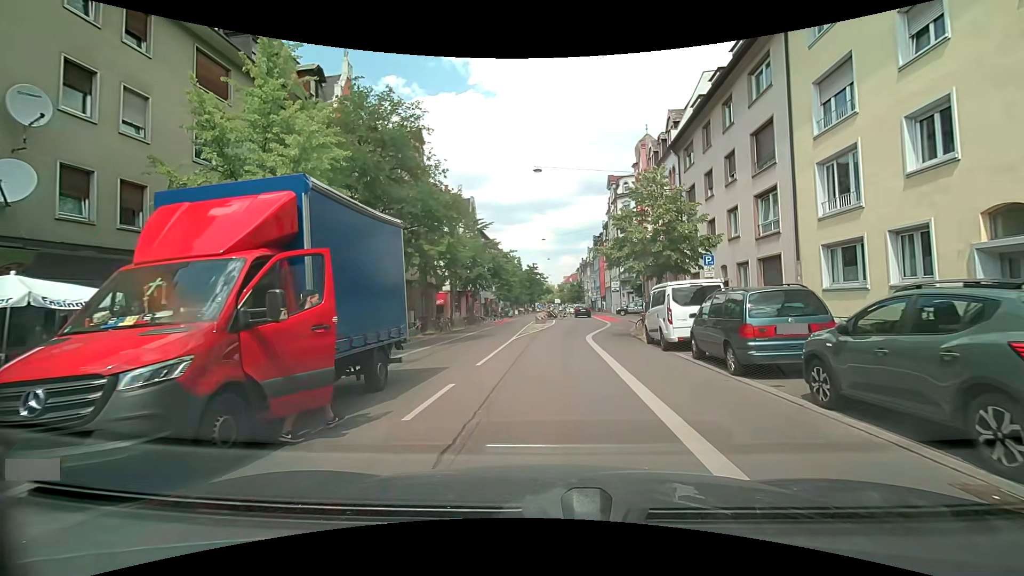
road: secondary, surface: asphalt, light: Day
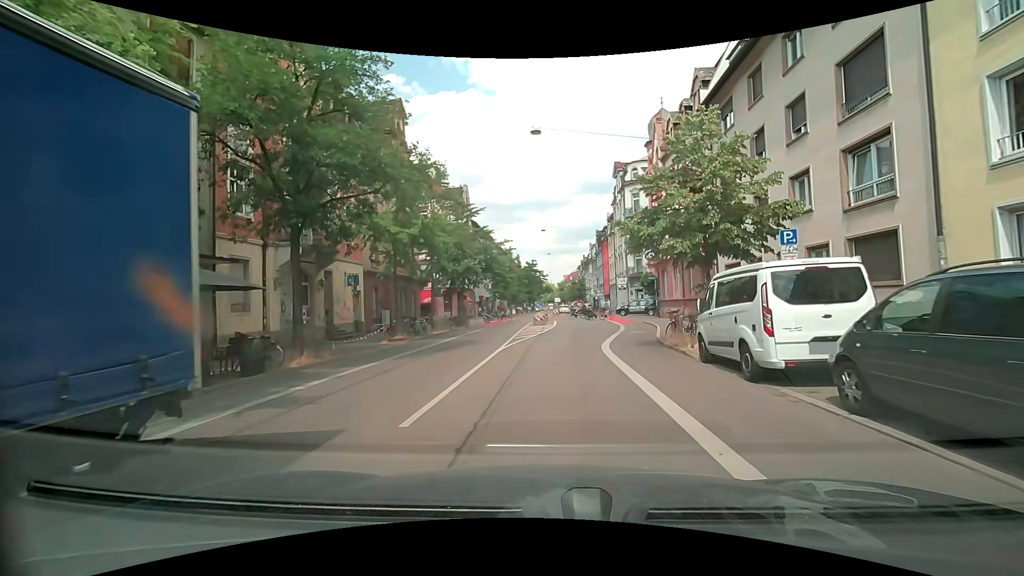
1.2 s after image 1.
(-0.1, +6.6) m; -2°
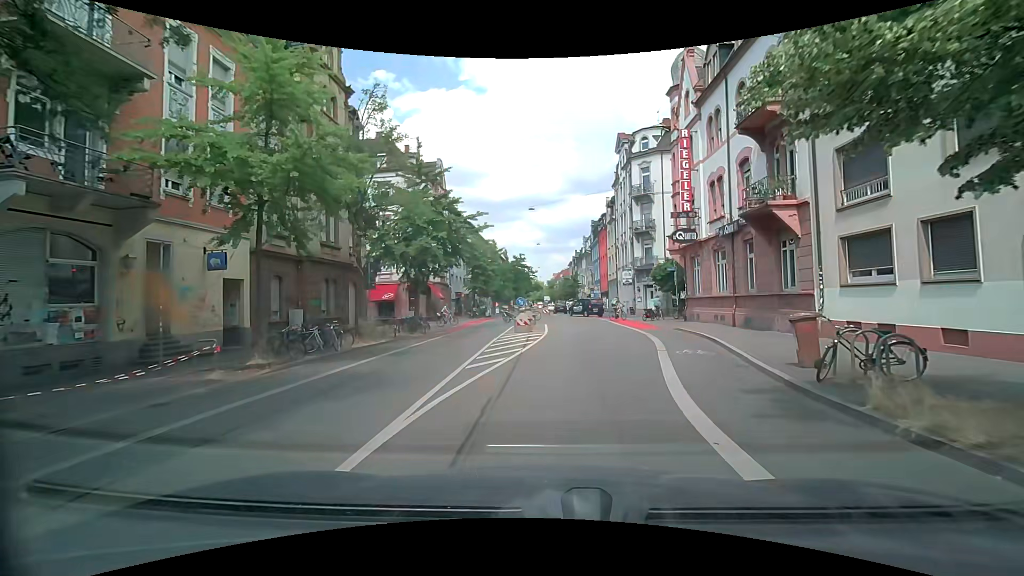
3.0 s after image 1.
(+0.3, +11.3) m; +2°
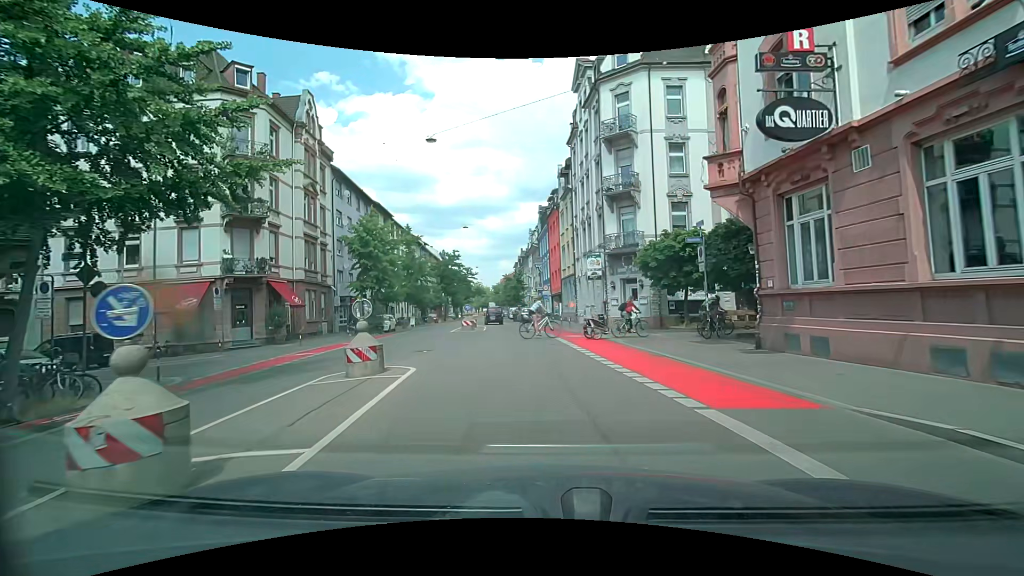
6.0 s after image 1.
(+1.7, +19.4) m; +6°
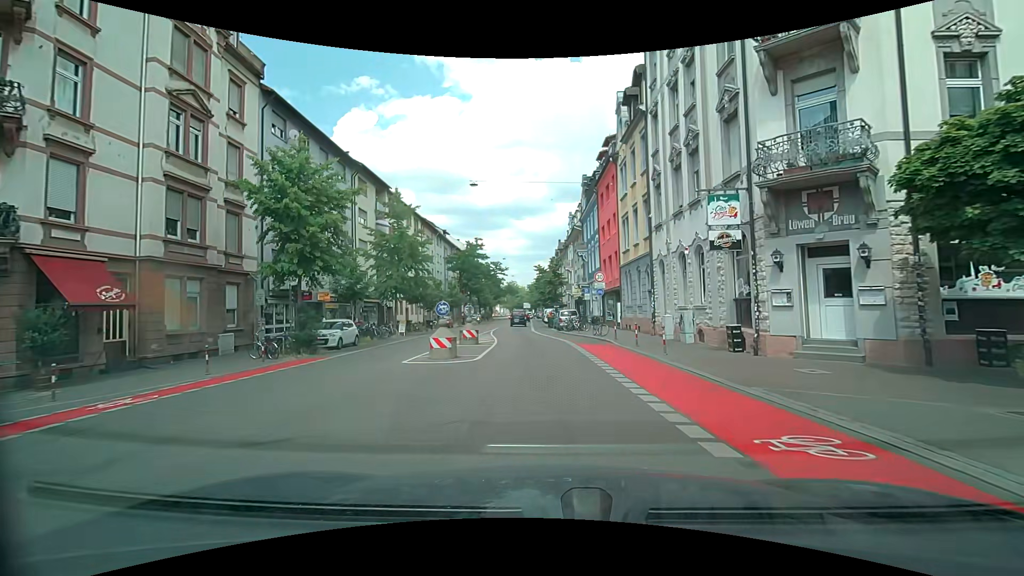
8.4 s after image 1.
(-0.7, +17.3) m; -3°
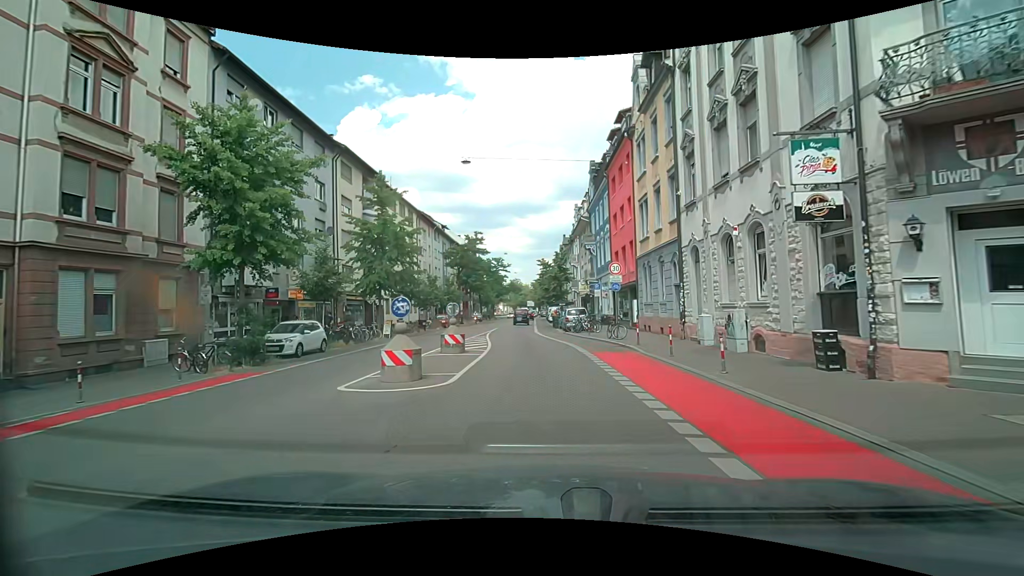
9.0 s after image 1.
(0.0, +4.7) m; -1°
(0, +10) (-1, +20) (-1, +30) (-2, +40) (-2, +50) (-3, +60) (-3, +70) (-3, +80) (-3, +90) (-3, +100) m
